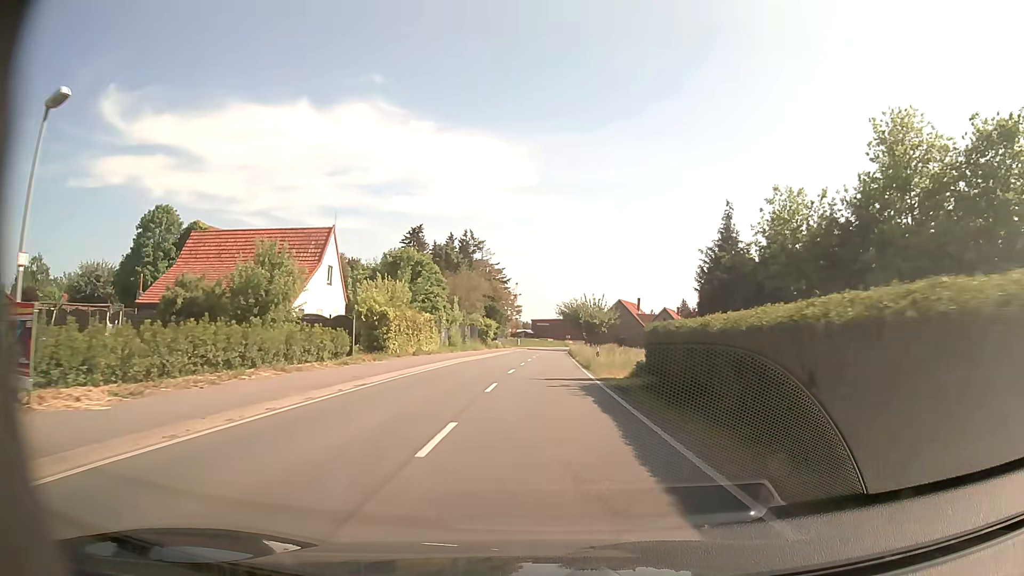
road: secondary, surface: asphalt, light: Day
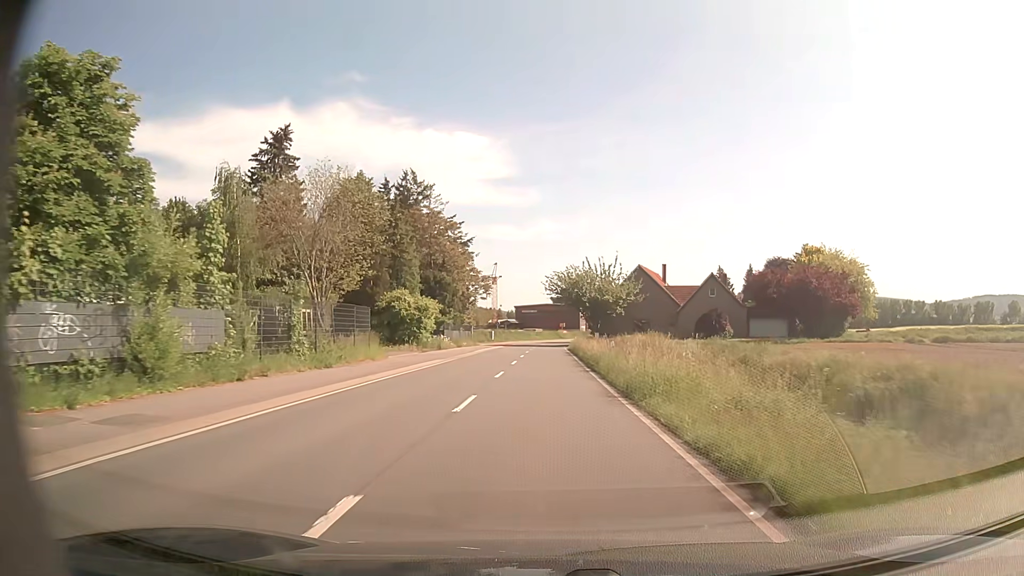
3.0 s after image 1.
(+0.5, +41.6) m; +1°
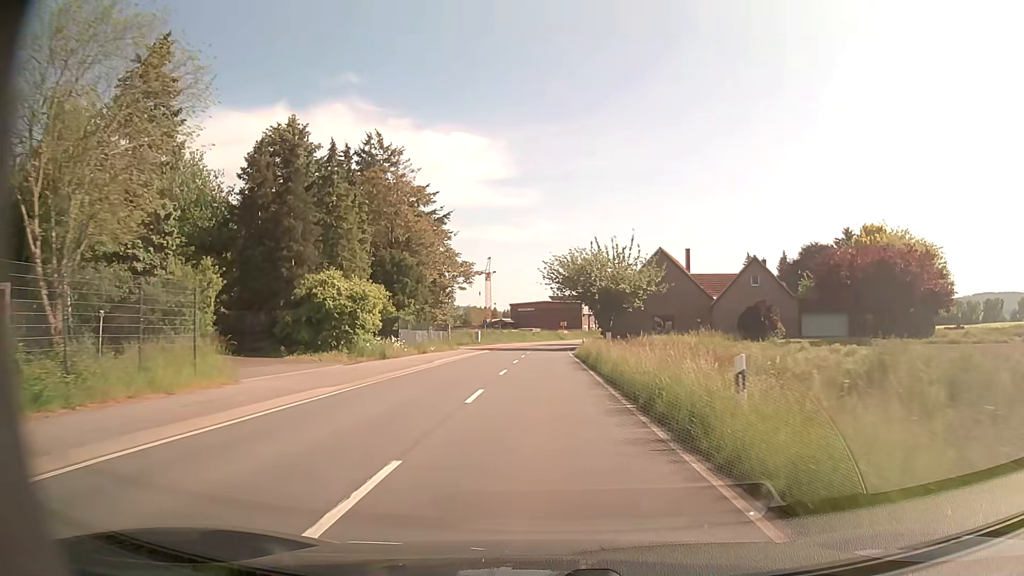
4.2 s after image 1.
(0.0, +16.7) m; 0°
